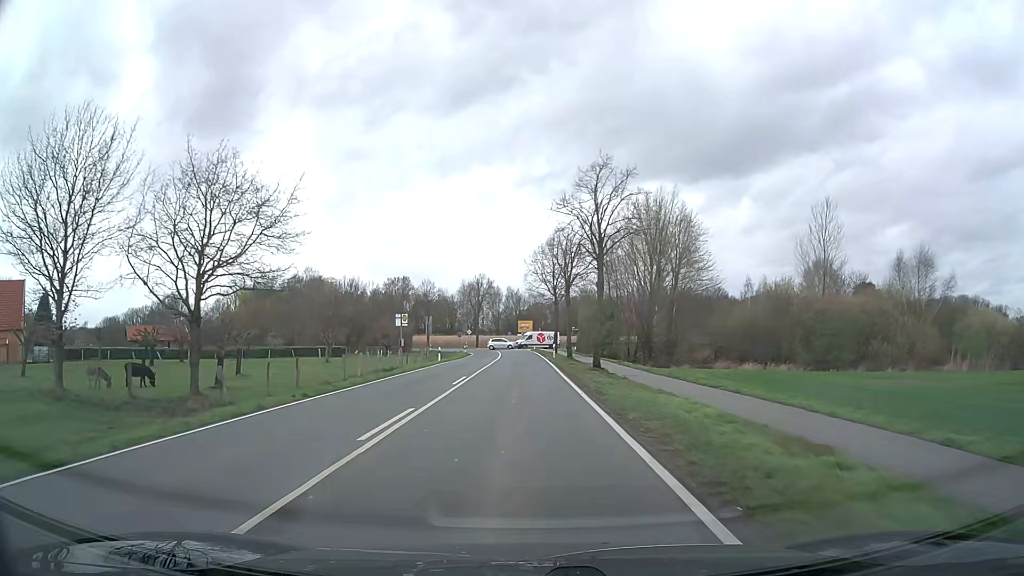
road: secondary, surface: asphalt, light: Day
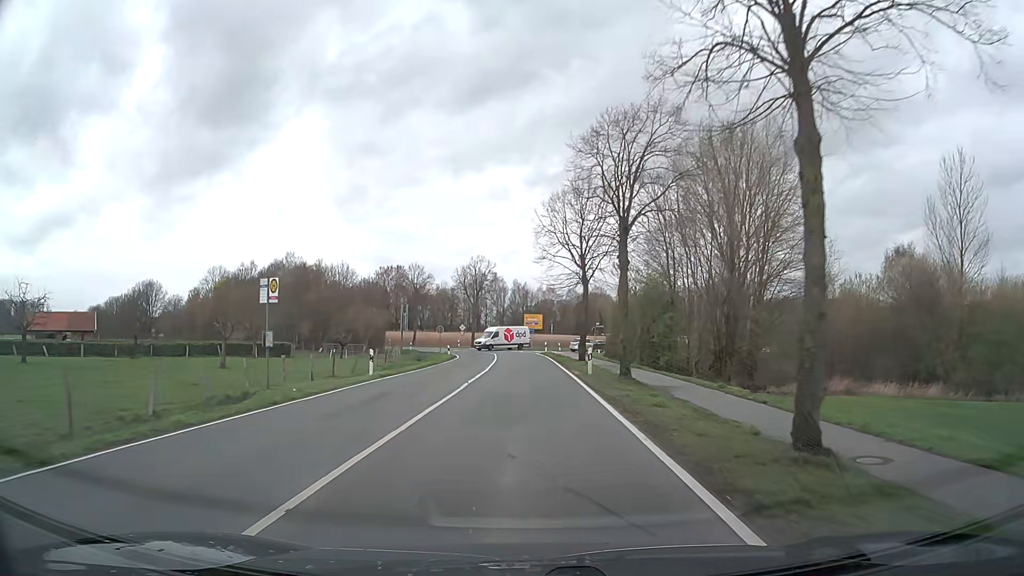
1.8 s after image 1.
(-0.2, +23.2) m; -1°
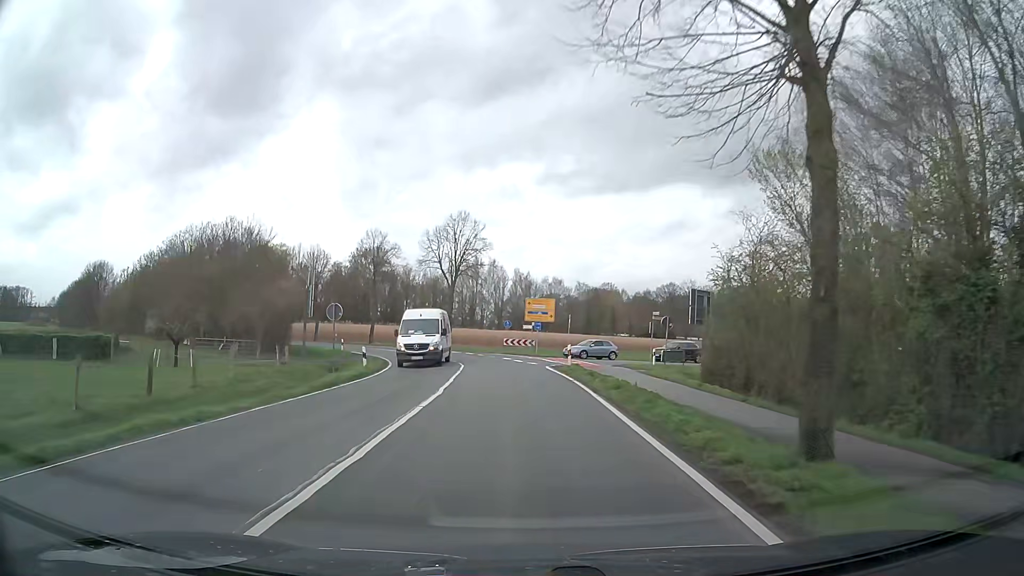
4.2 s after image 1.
(-0.1, +30.8) m; 0°
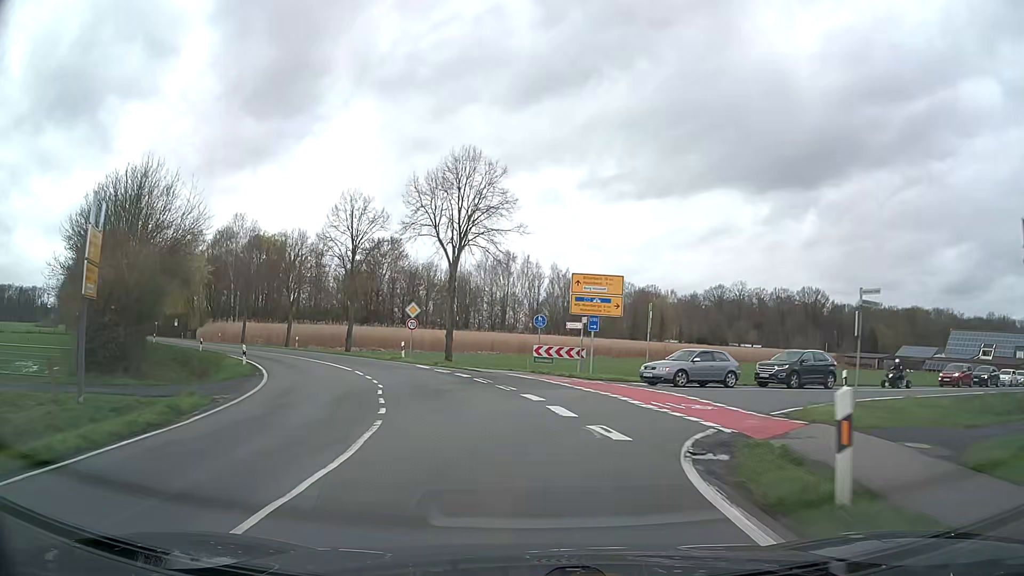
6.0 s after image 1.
(-0.3, +22.8) m; -3°
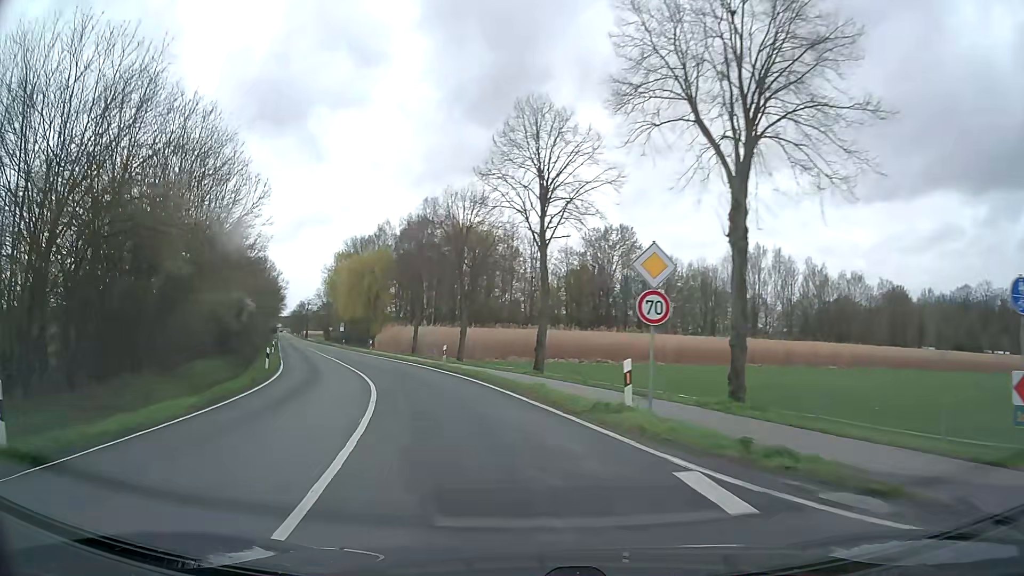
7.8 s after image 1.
(-3.5, +23.1) m; -21°
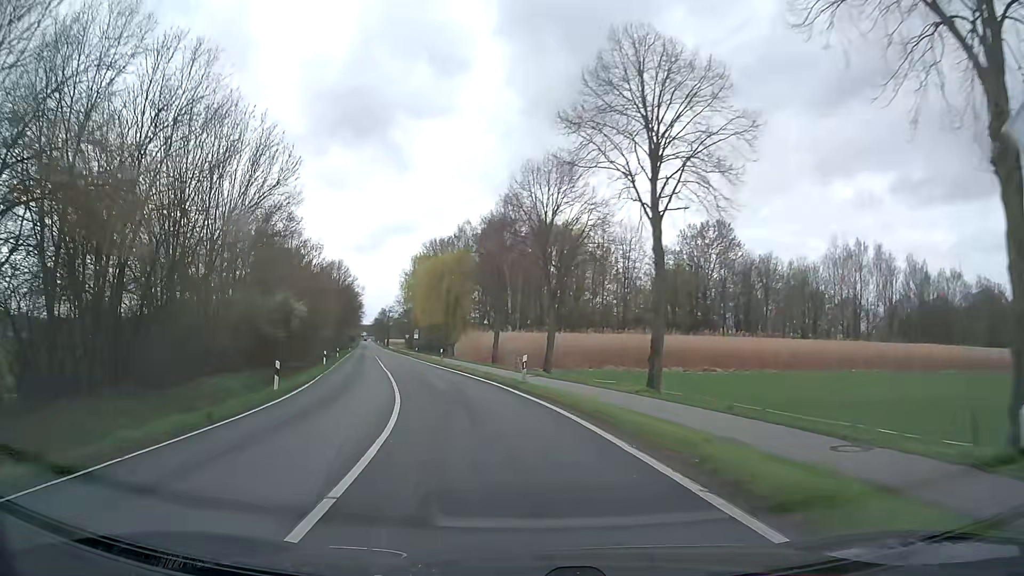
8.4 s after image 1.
(-0.4, +8.6) m; -7°
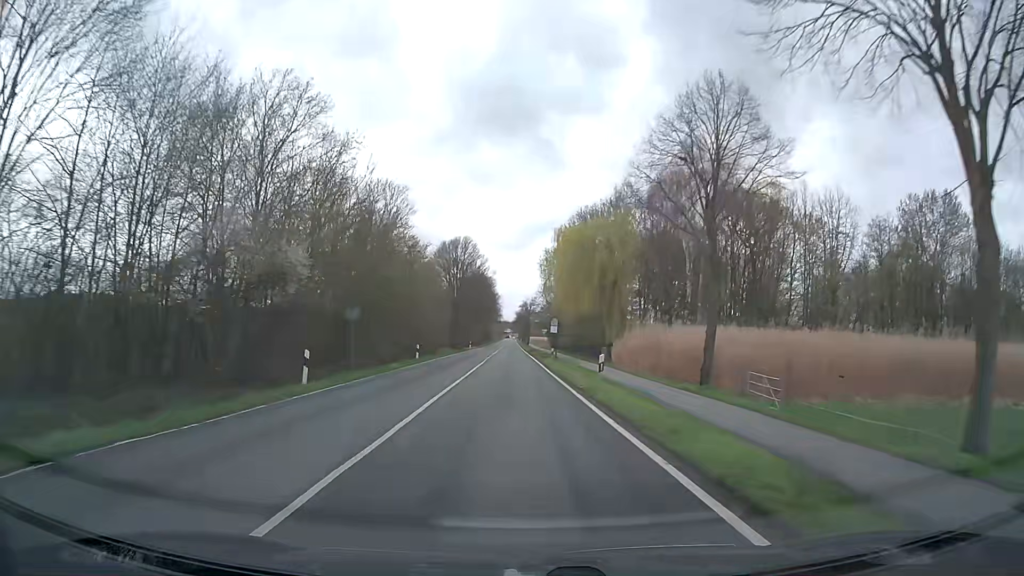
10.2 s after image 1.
(-3.4, +28.3) m; -11°
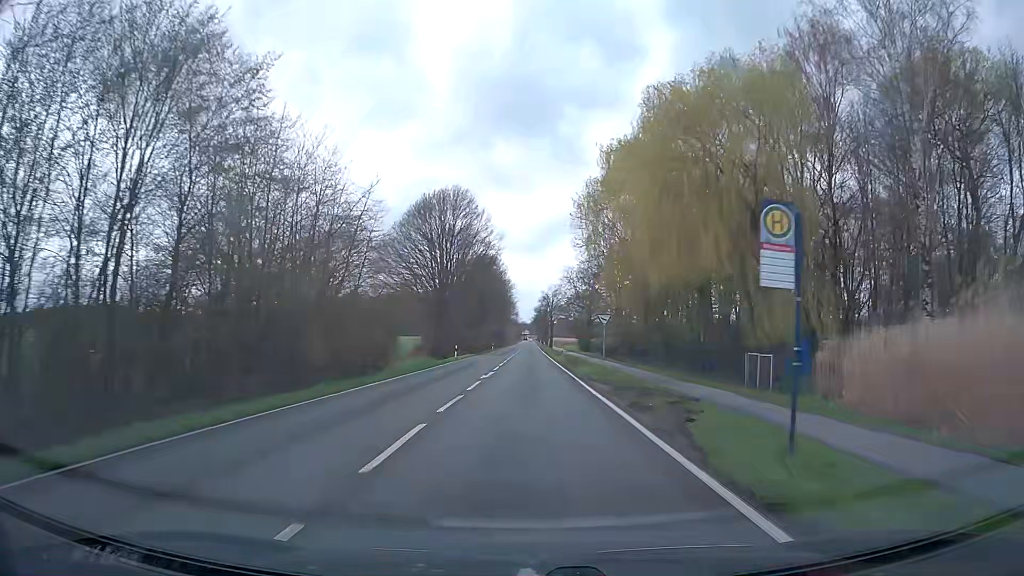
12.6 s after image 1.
(-1.2, +41.3) m; -2°
